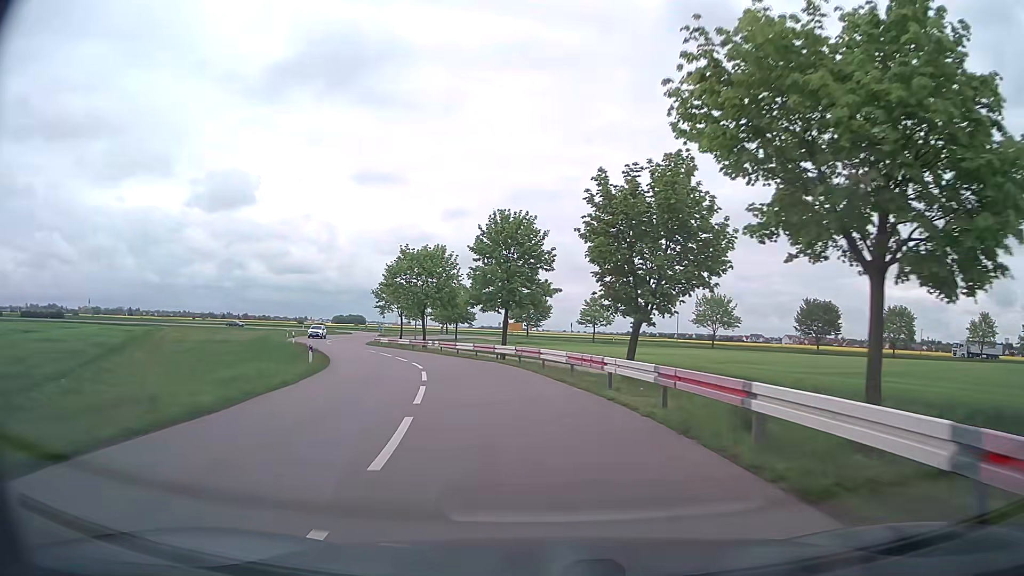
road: tertiary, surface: asphalt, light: Day
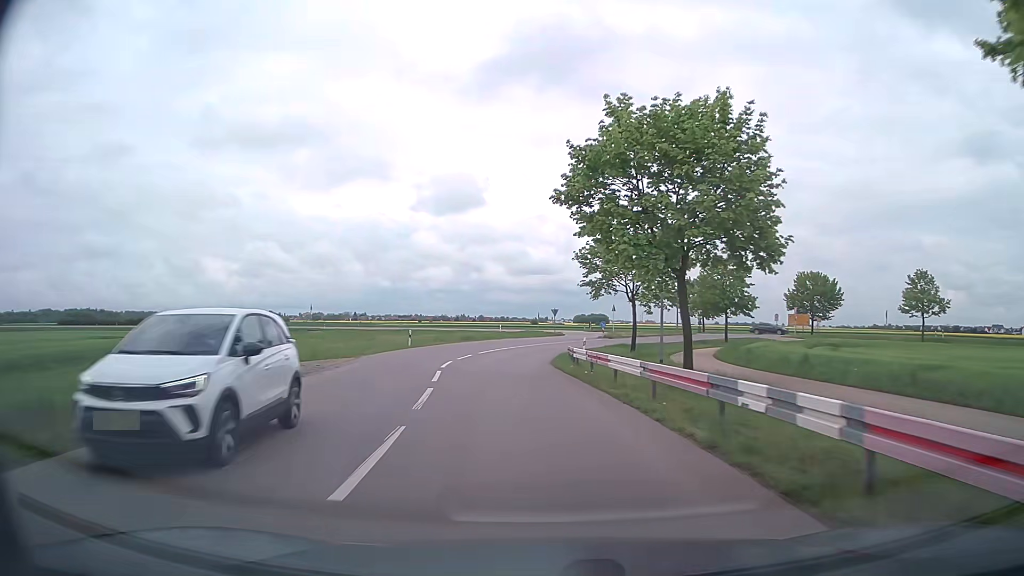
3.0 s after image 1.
(-6.4, +36.8) m; -20°
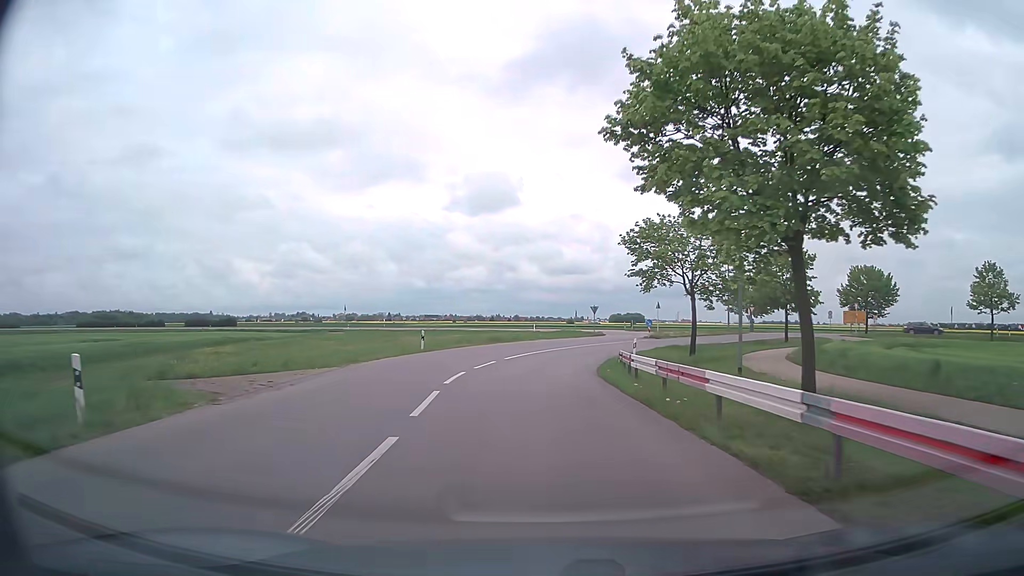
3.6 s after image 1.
(-0.2, +7.0) m; -3°
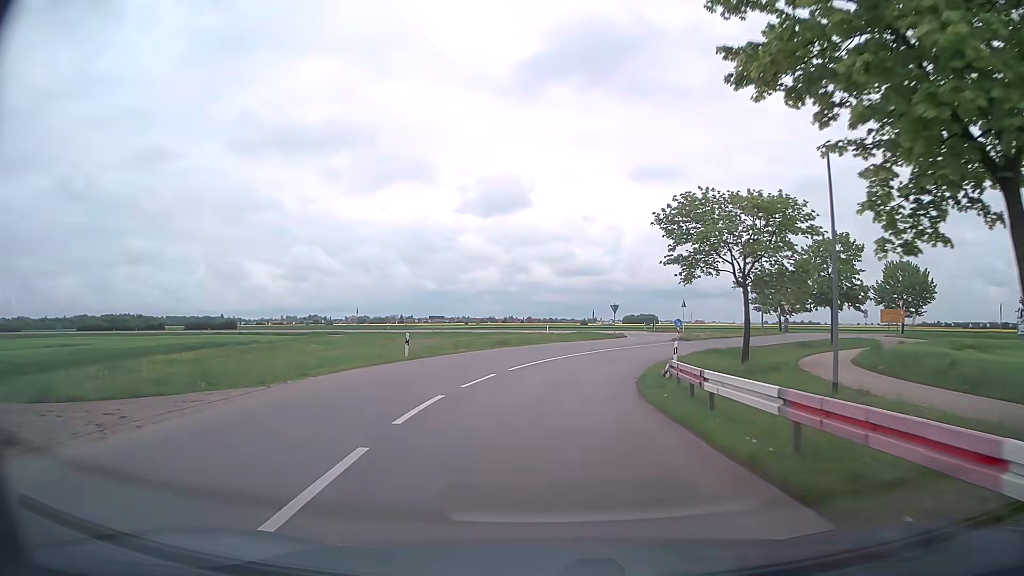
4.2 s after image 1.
(-0.1, +6.8) m; -1°
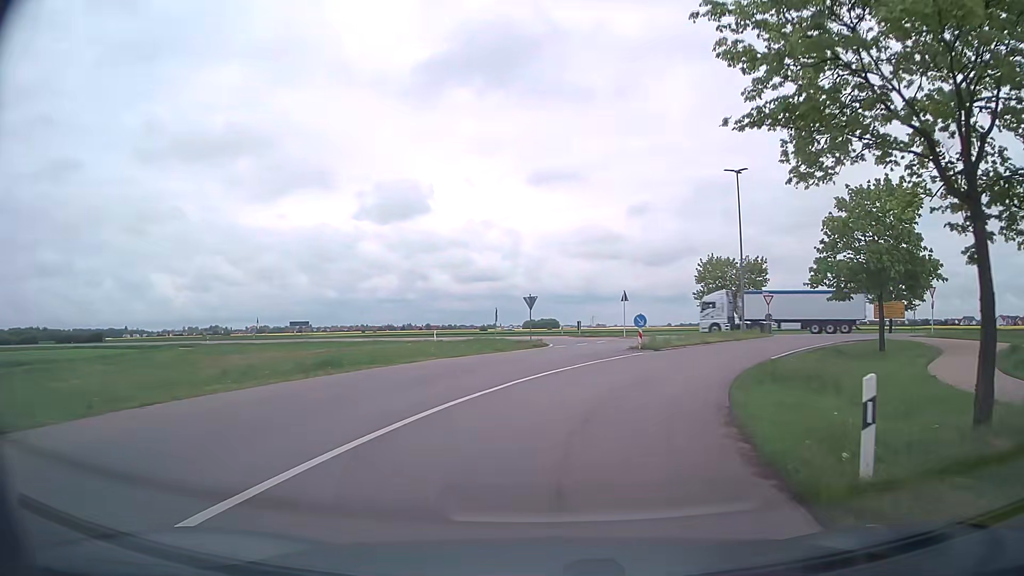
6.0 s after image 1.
(+0.9, +19.2) m; +9°
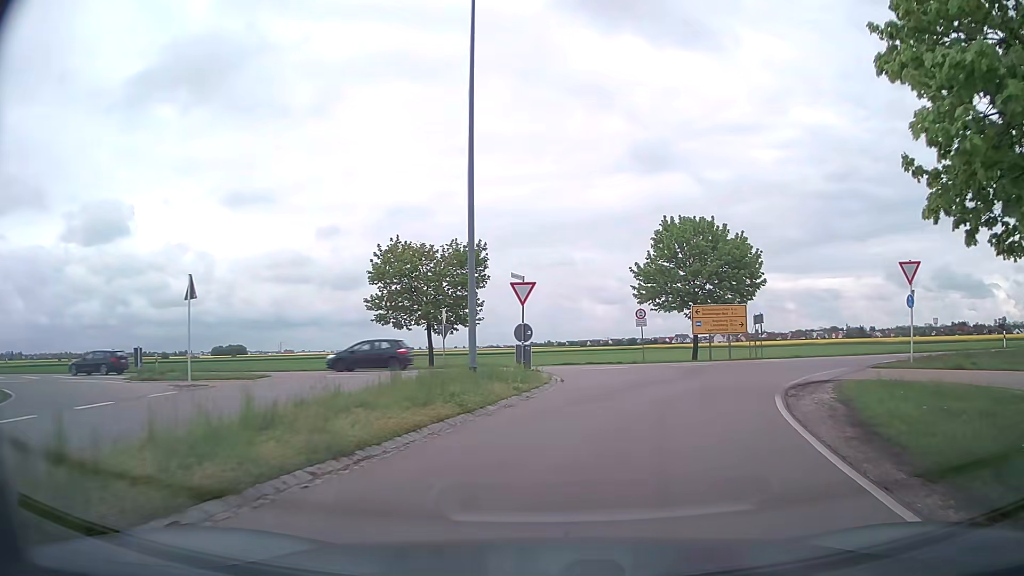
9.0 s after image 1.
(+6.2, +26.3) m; +27°
